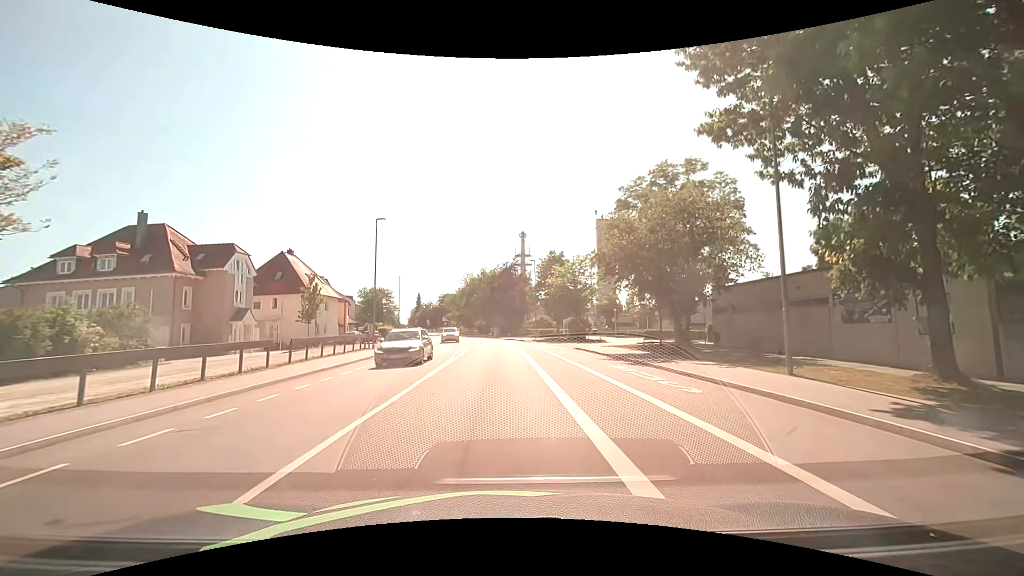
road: tertiary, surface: asphalt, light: Day
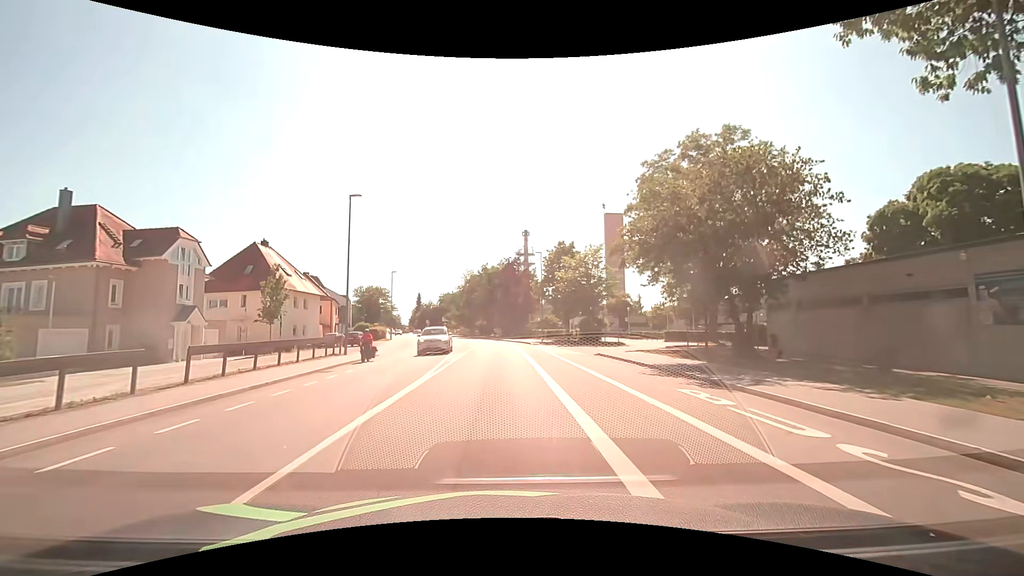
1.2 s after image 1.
(0.0, +7.3) m; 0°
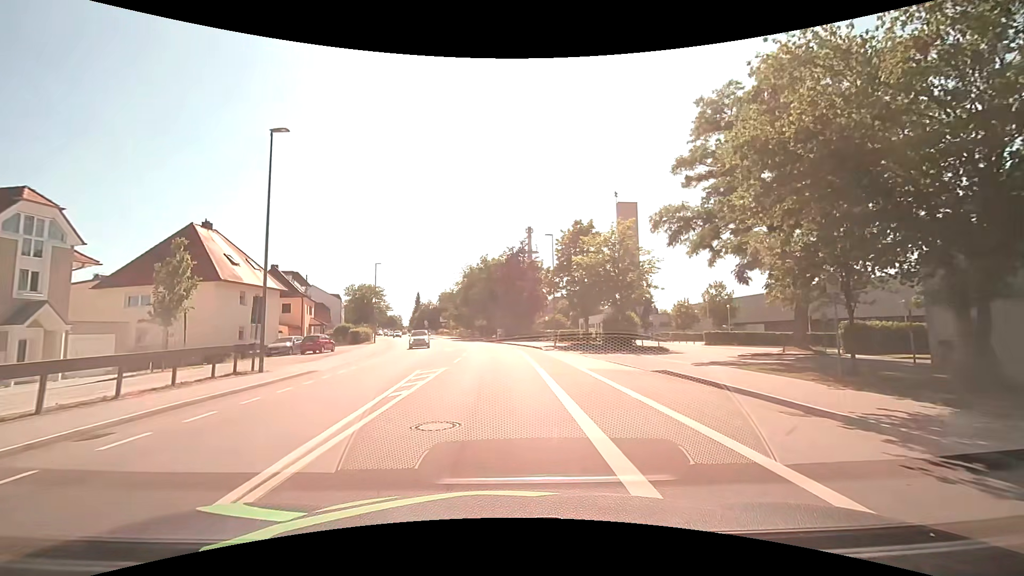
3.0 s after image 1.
(0.0, +11.2) m; -1°
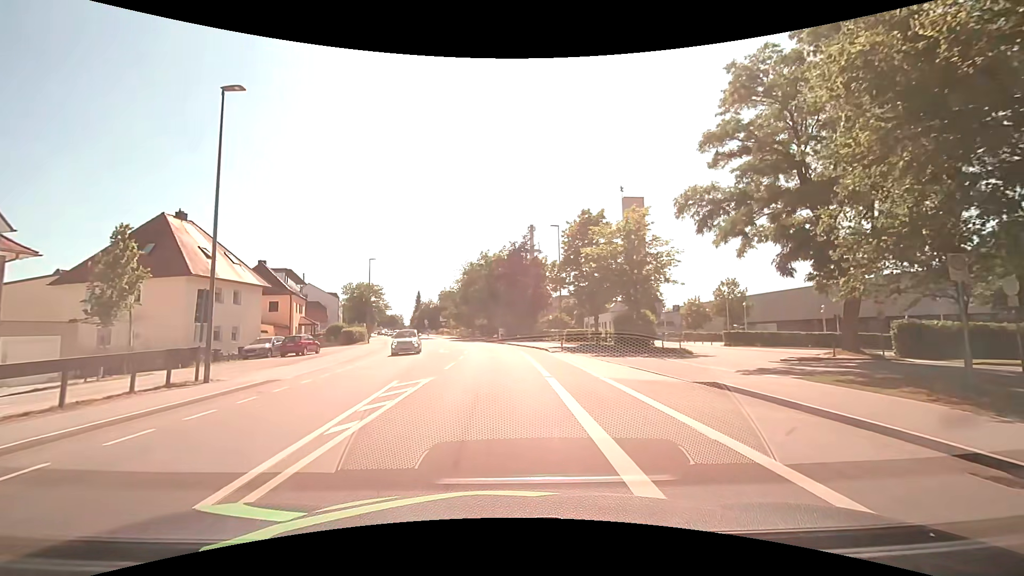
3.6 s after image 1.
(0.0, +3.8) m; 0°
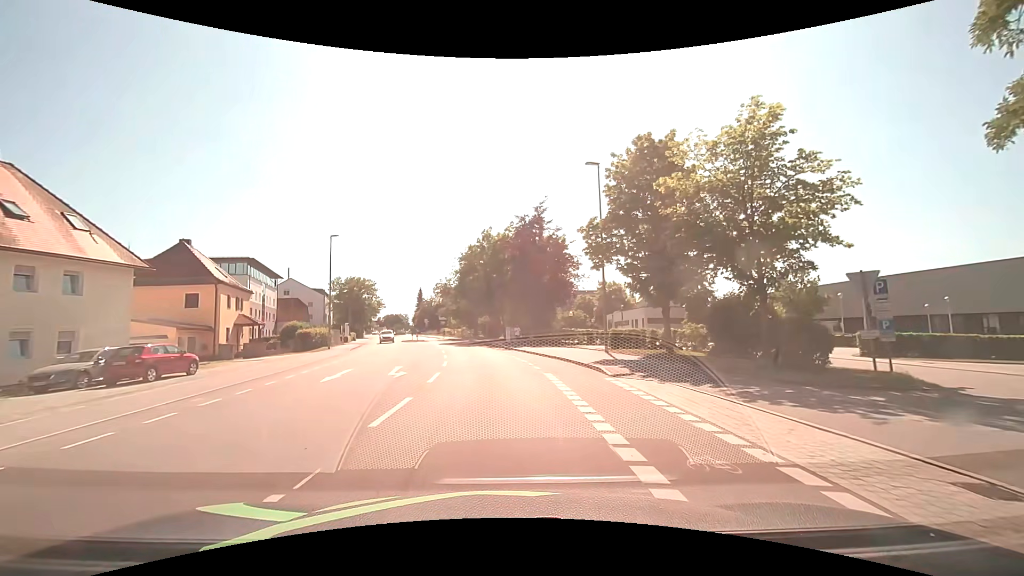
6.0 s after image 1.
(-0.1, +16.0) m; -1°
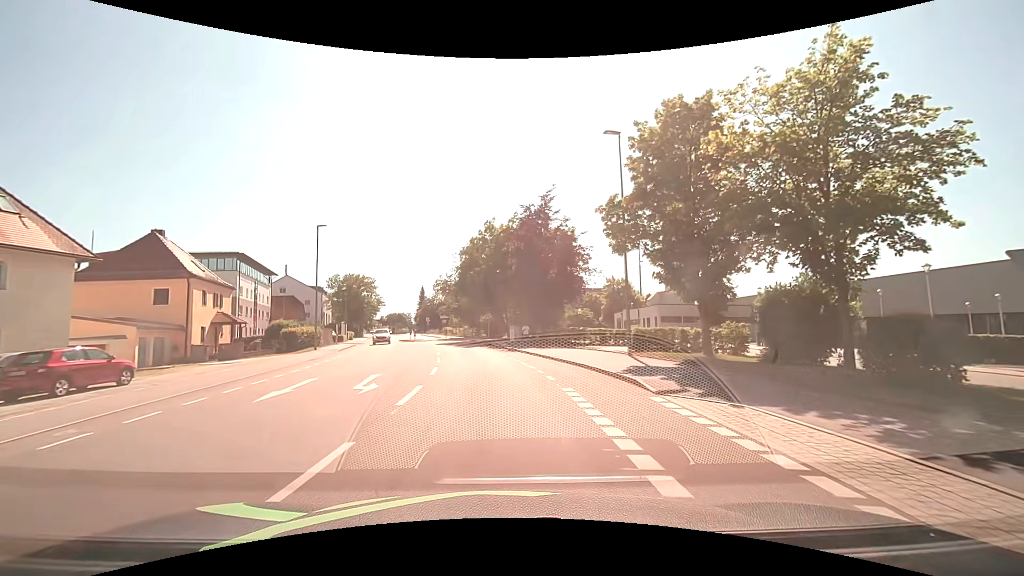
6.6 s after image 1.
(0.0, +4.1) m; 0°
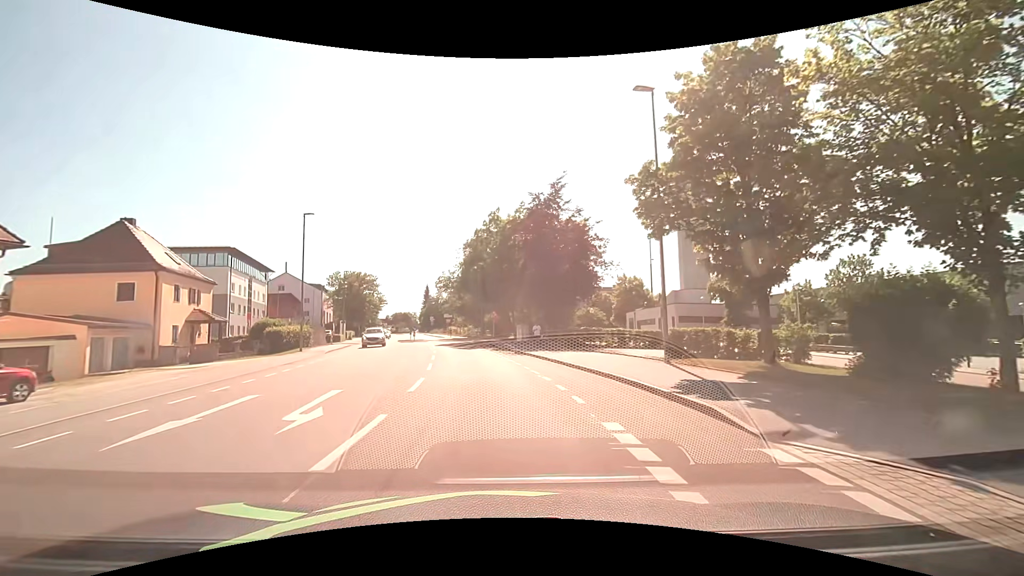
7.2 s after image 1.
(0.0, +4.2) m; -1°
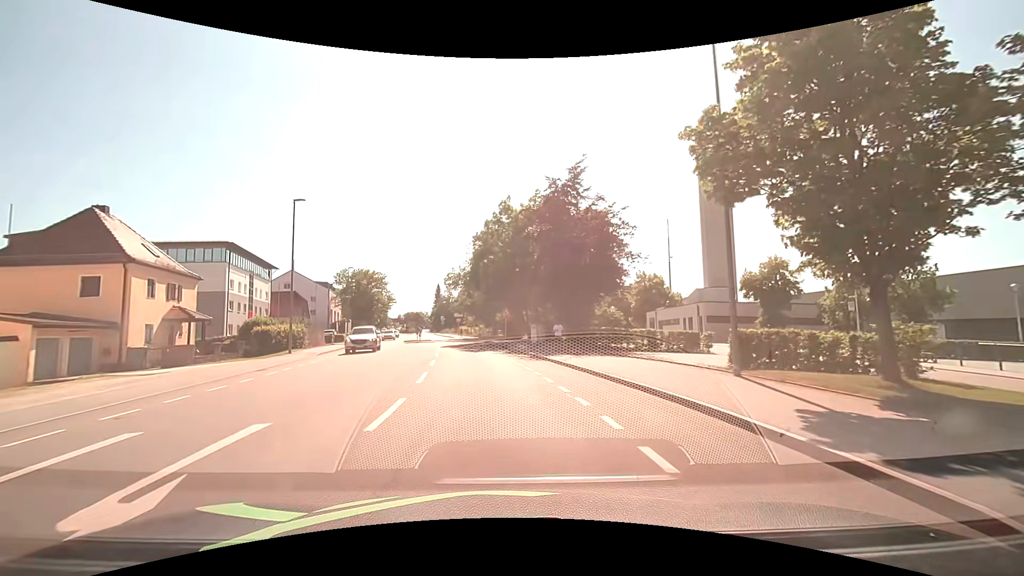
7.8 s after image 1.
(0.0, +4.3) m; -1°
(0, +10) (-1, +20) (-2, +30) (-3, +40) (-5, +50) (-6, +60) (-8, +69) (-10, +79) (-12, +89) (-14, +99) m
